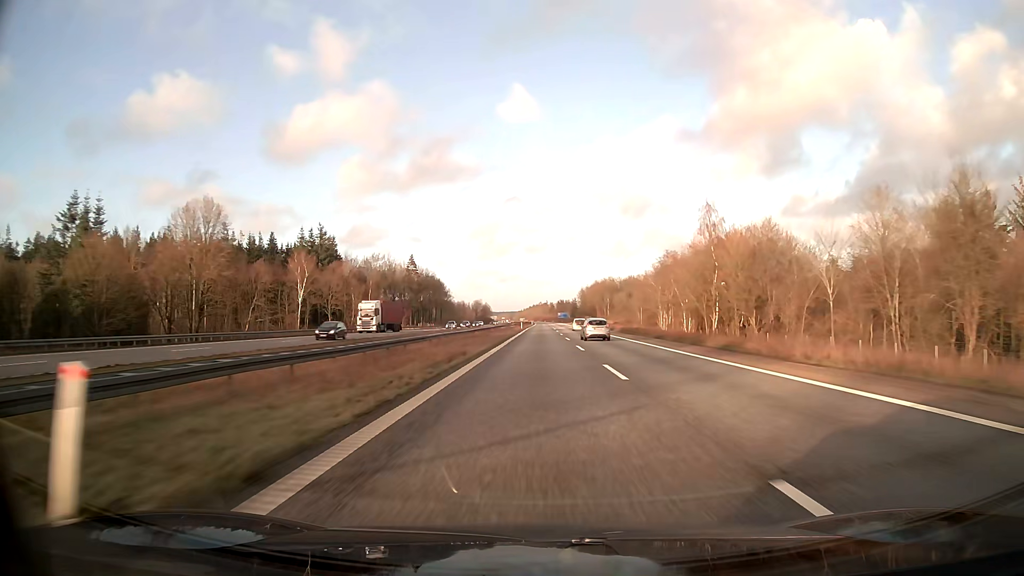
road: motorway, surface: asphalt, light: Day
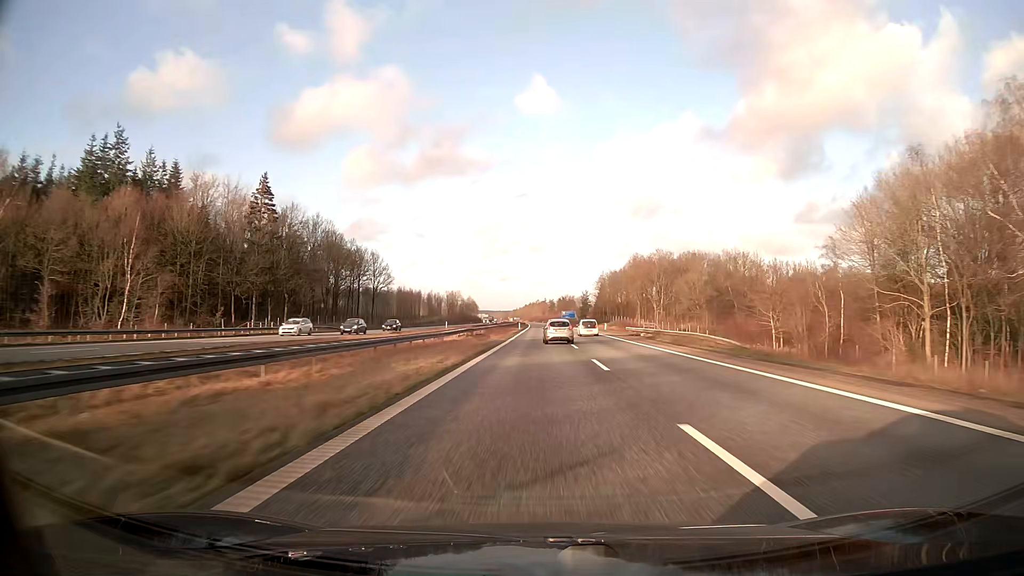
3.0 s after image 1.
(+0.4, +102.4) m; 0°
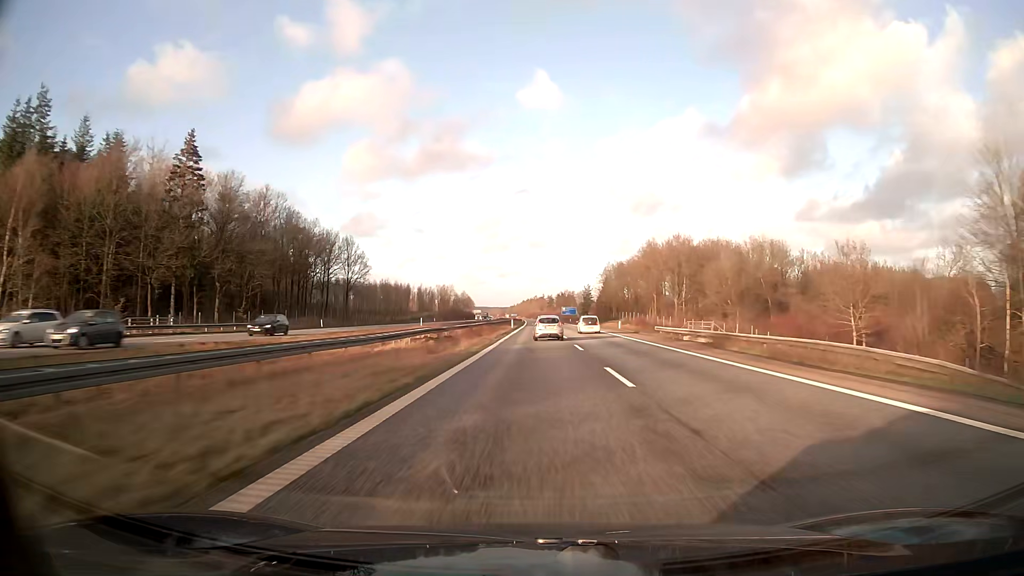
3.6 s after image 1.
(0.0, +20.2) m; 0°
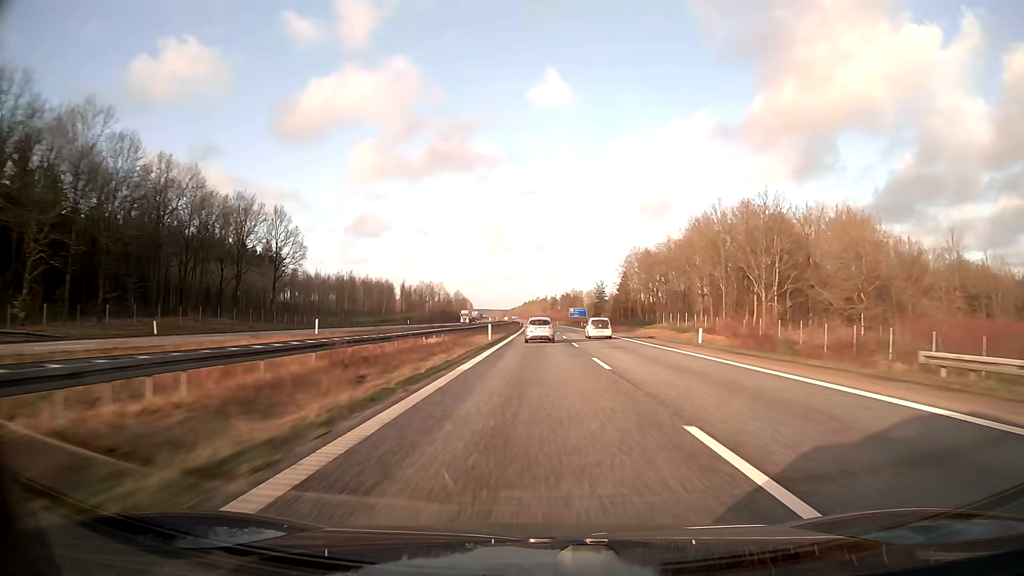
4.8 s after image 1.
(0.0, +40.0) m; 0°
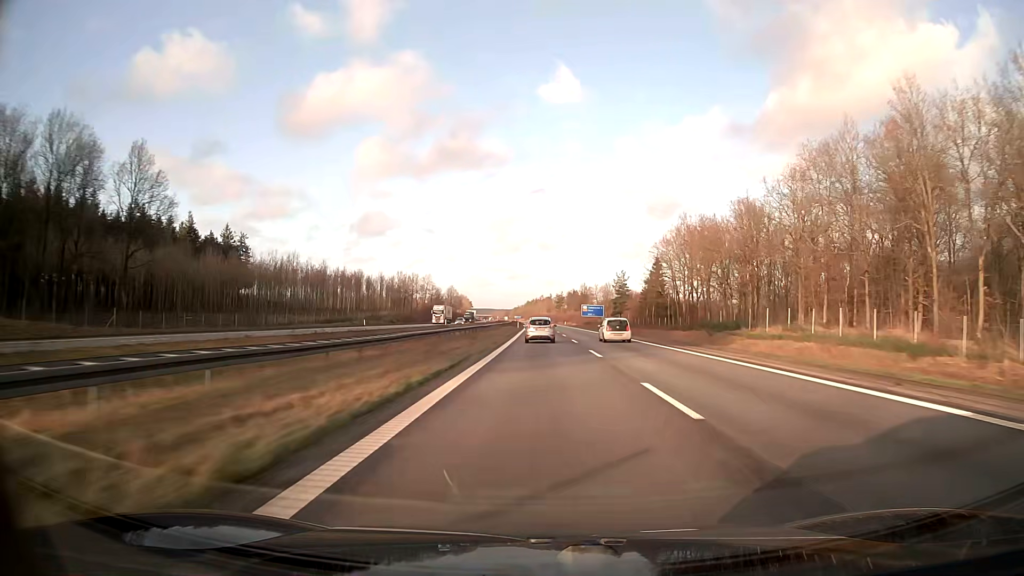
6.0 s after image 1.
(-0.1, +39.5) m; 0°
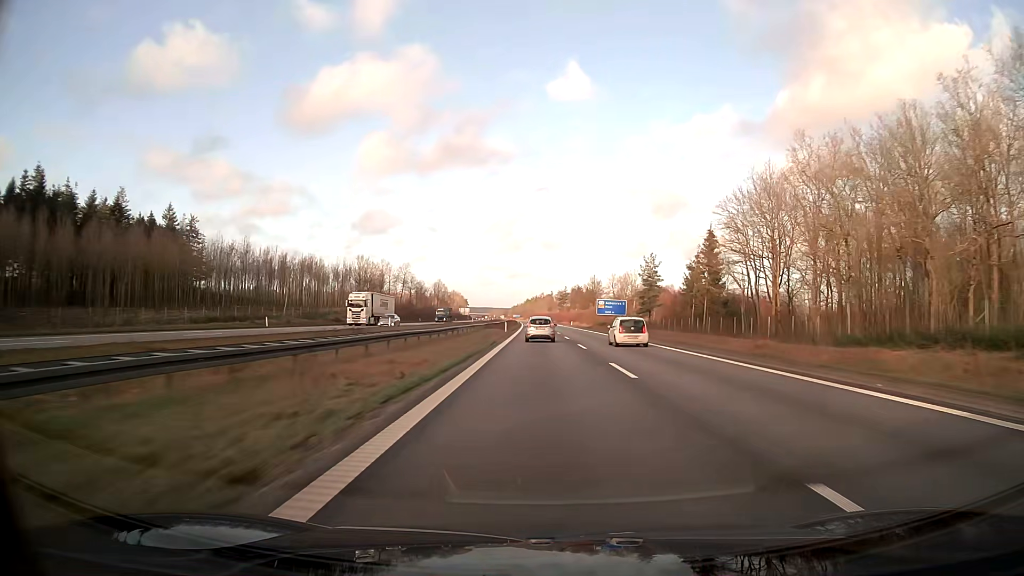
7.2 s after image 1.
(0.0, +39.2) m; 0°
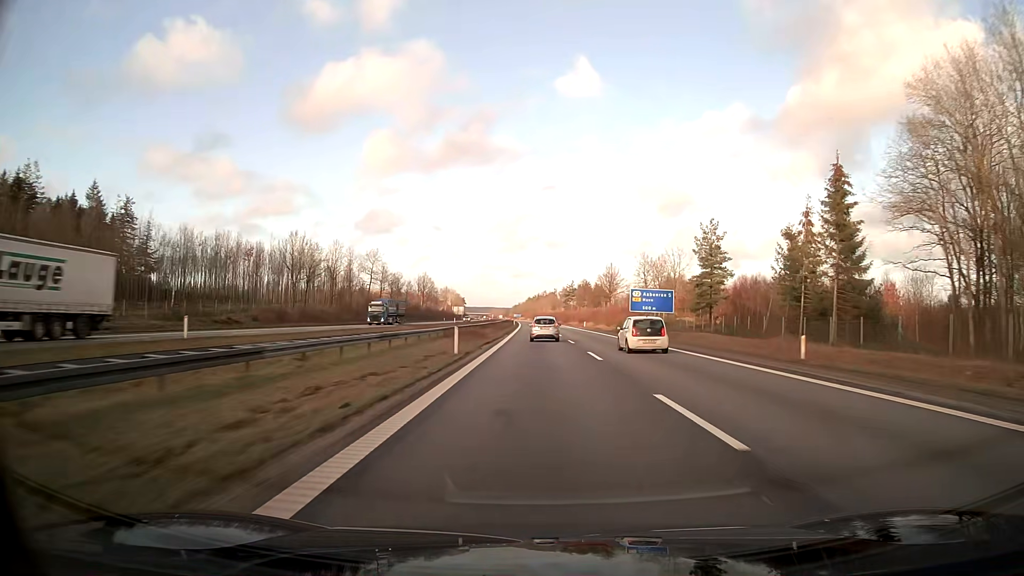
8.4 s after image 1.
(-0.1, +38.8) m; 0°
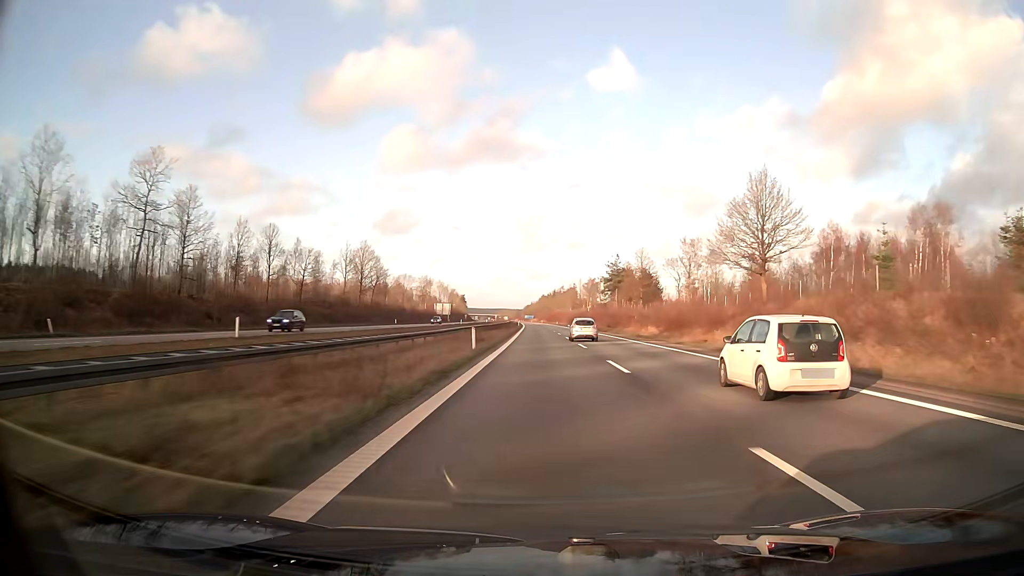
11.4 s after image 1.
(-1.1, +96.1) m; -1°
(0, +10) (0, +20) (0, +30) (0, +40) (0, +50) (0, +60) (0, +70) (0, +80) (0, +90) (-1, +100) m
